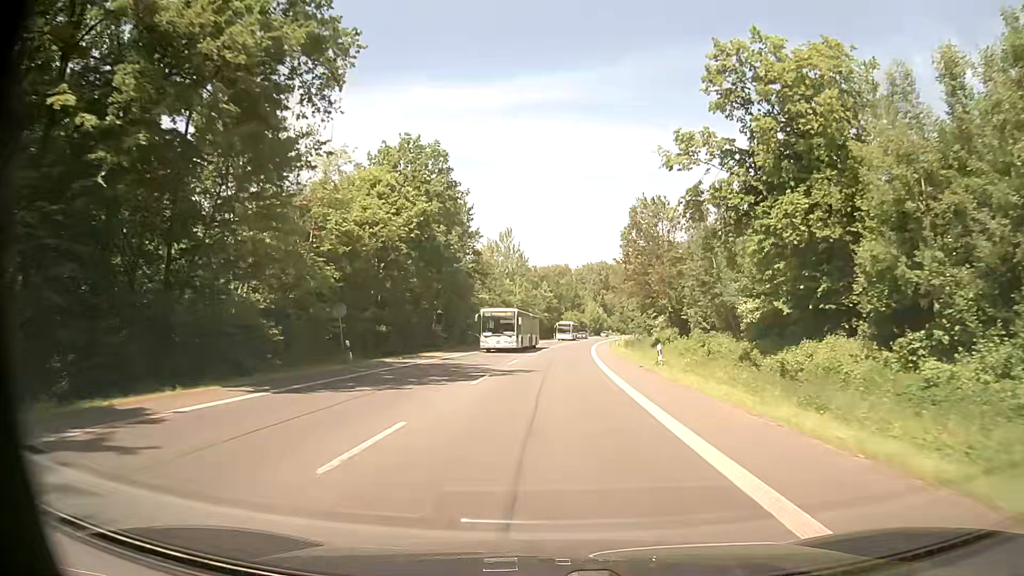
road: primary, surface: asphalt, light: Day
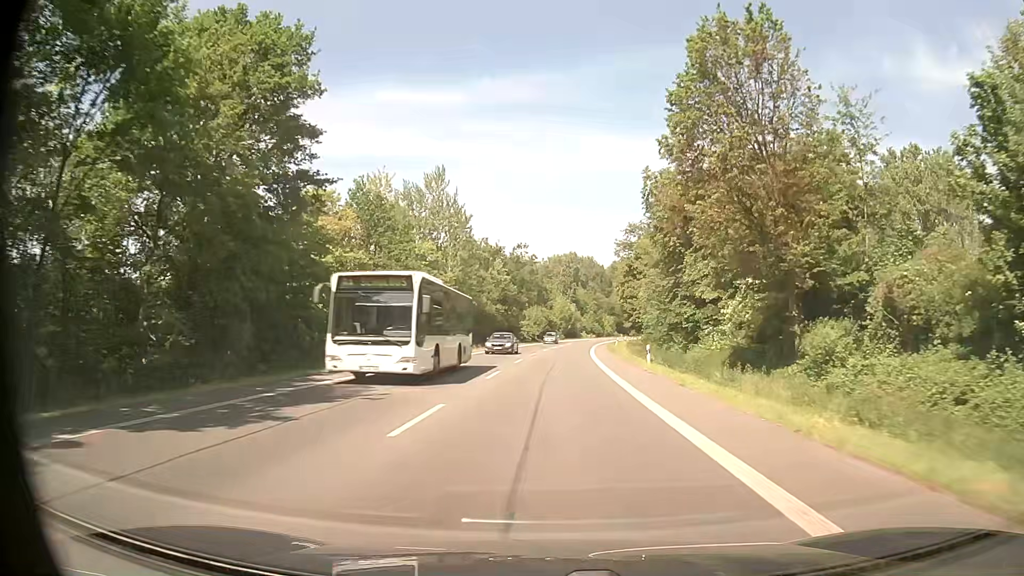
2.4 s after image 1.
(+0.8, +44.3) m; +3°
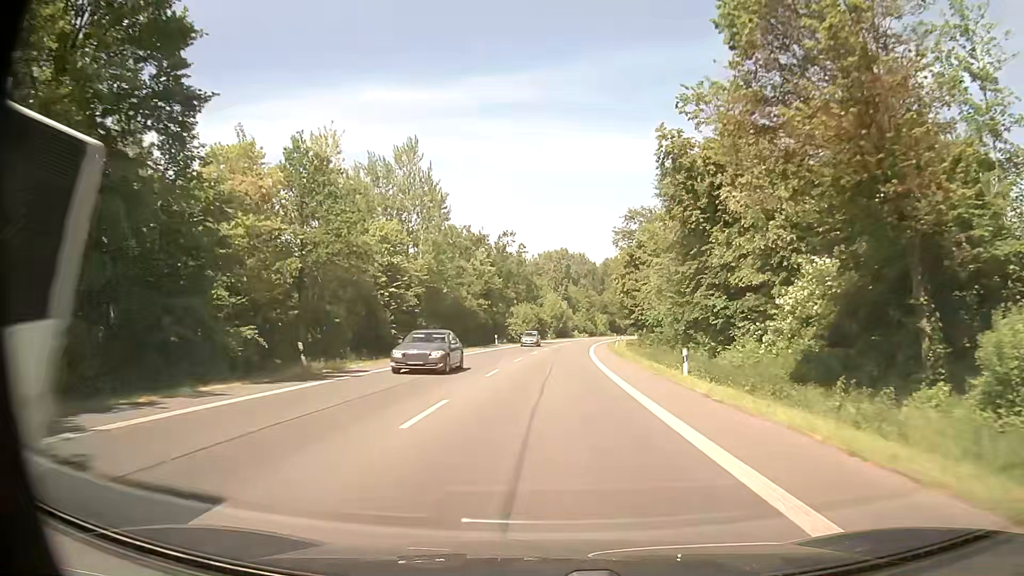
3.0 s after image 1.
(0.0, +11.1) m; 0°
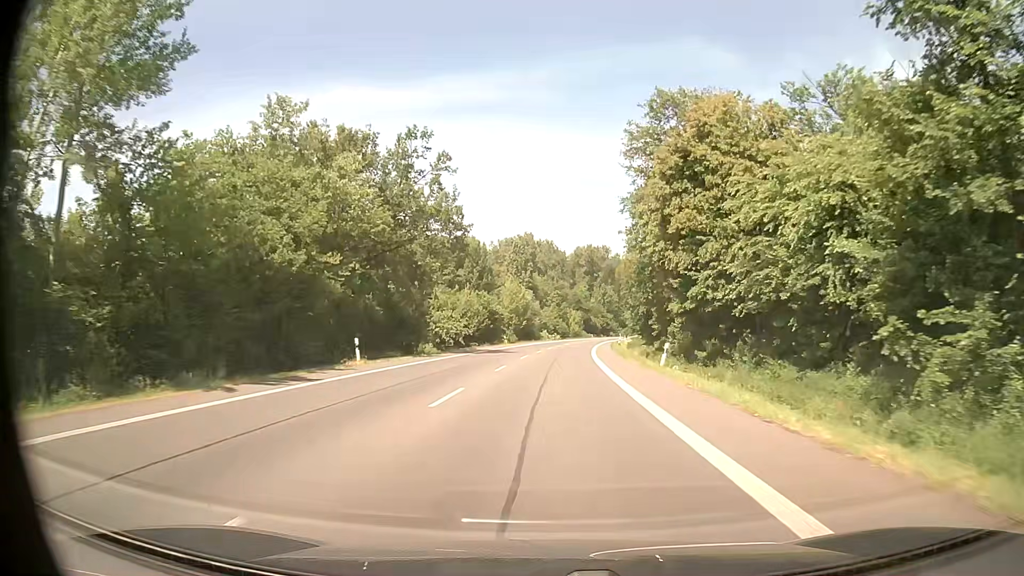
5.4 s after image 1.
(+1.3, +44.3) m; +4°
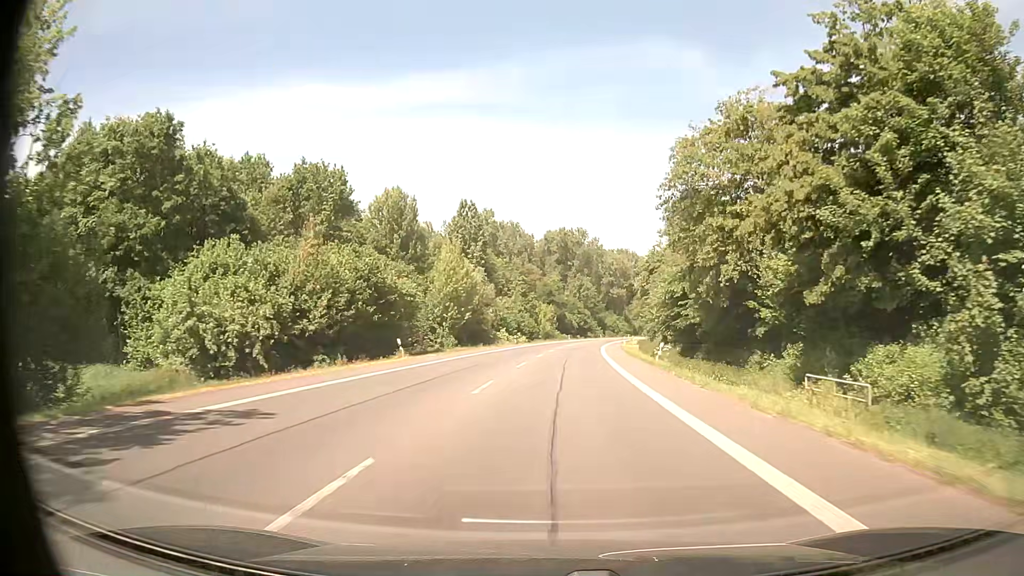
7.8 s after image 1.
(+0.5, +44.3) m; +2°
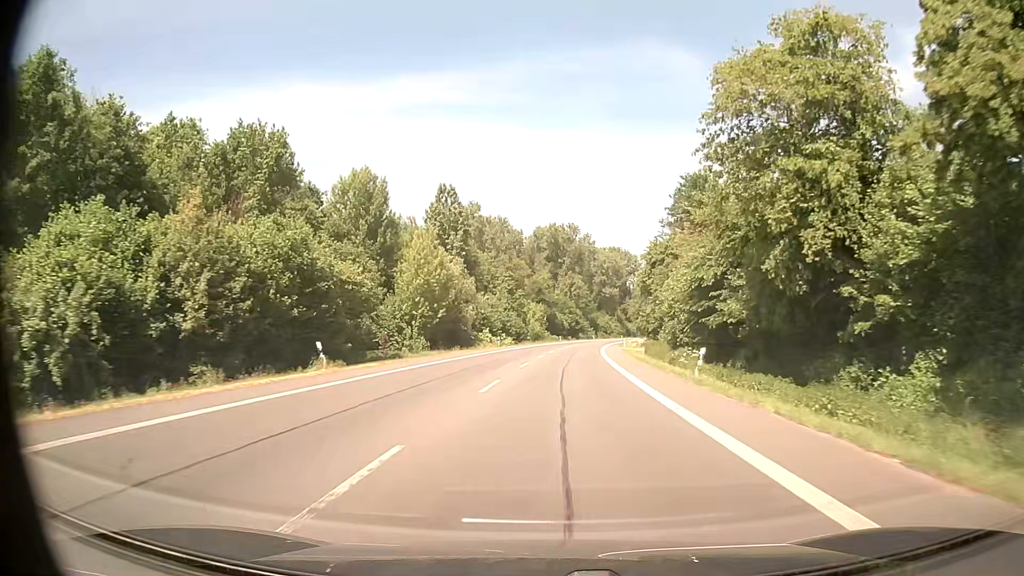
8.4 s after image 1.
(+0.1, +11.1) m; +1°
(0, +10) (0, +20) (+1, +30) (+1, +40) (+2, +50) (+3, +60) (+4, +70) (+5, +80) (+6, +90) (+7, +100) m
